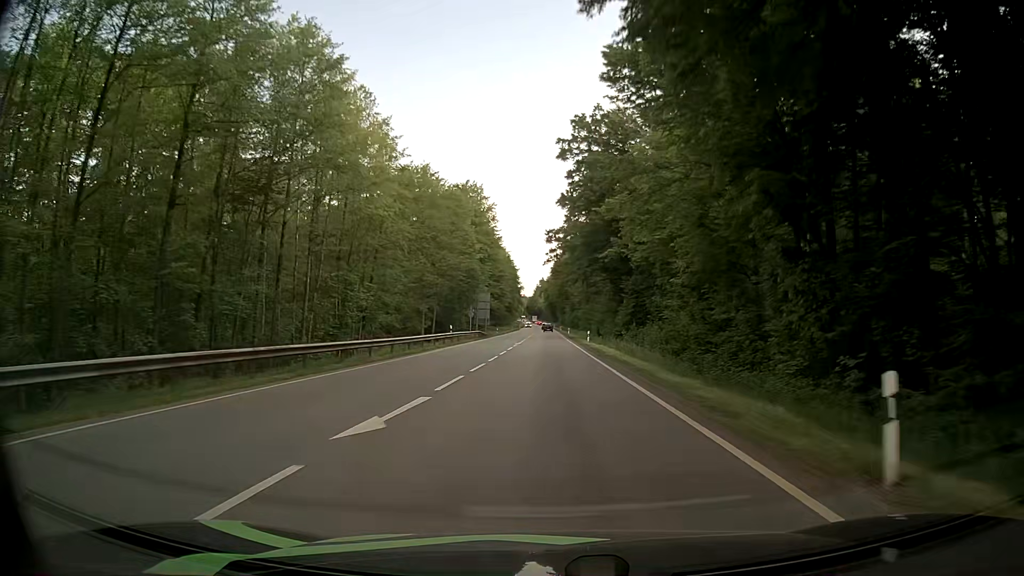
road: secondary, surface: asphalt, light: Day
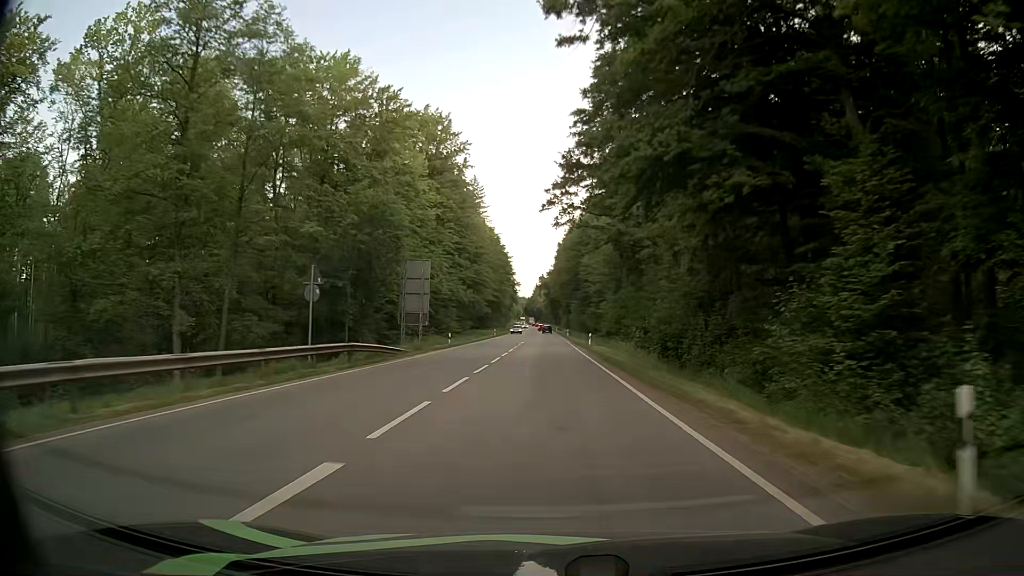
(-0.2, +48.1) m; 0°
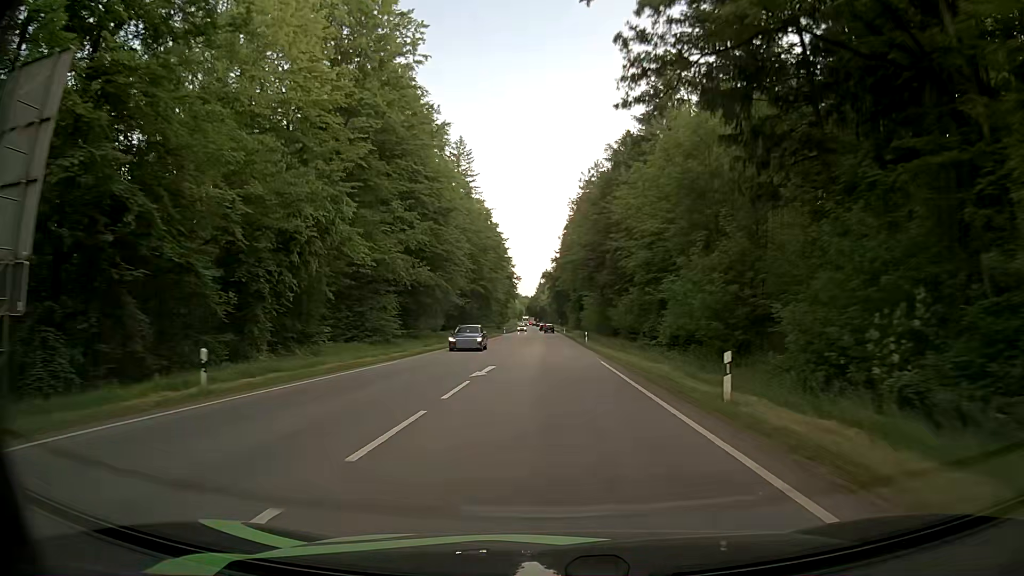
(0.0, +37.4) m; 0°
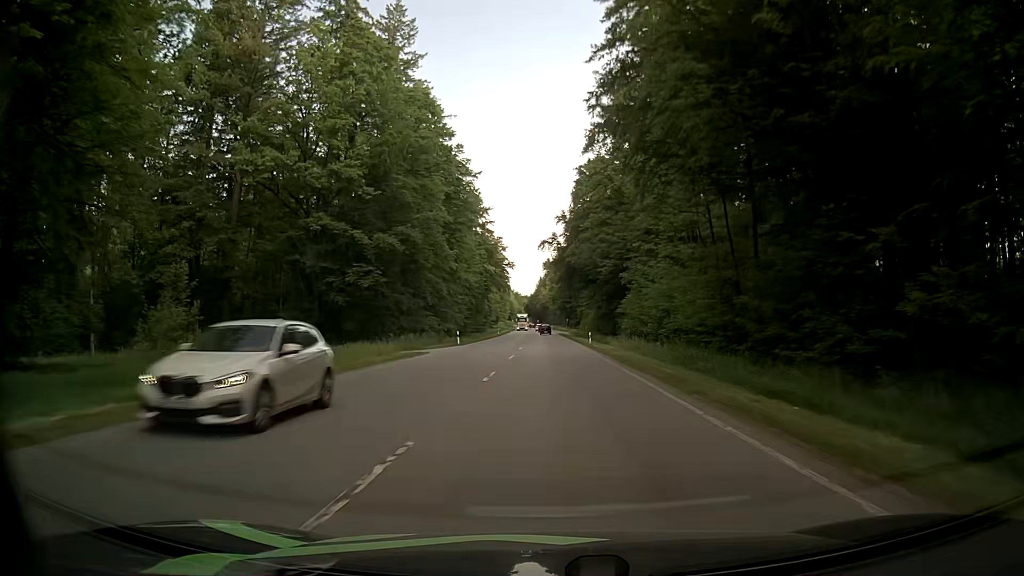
(-0.3, +63.2) m; 0°
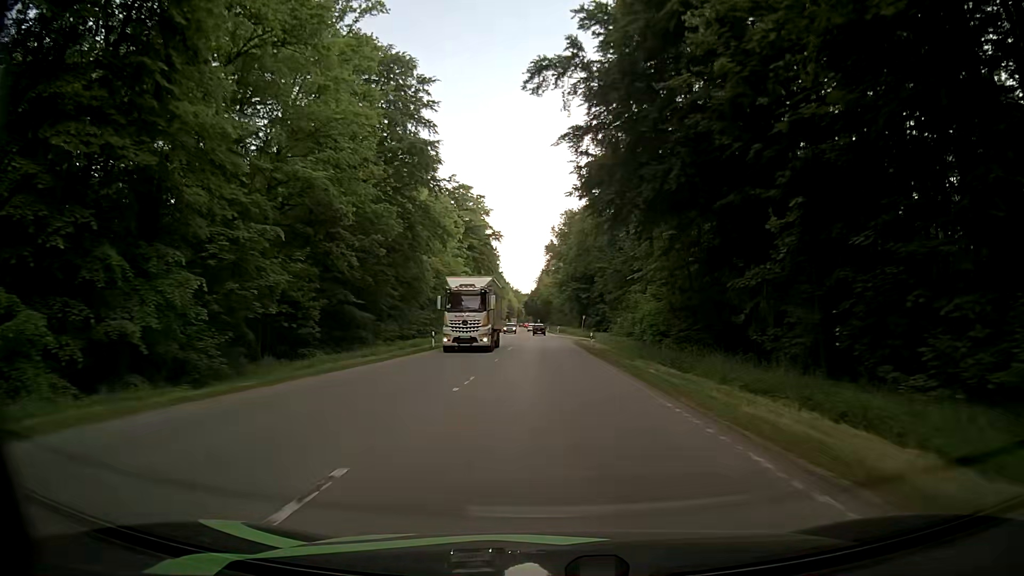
(-0.1, +62.4) m; 0°
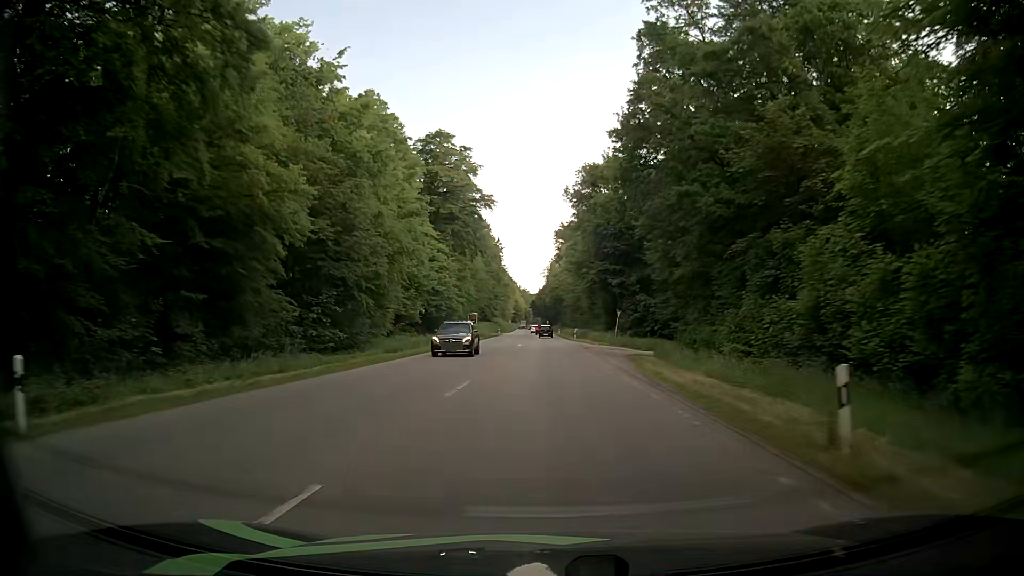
(-0.4, +37.1) m; -2°
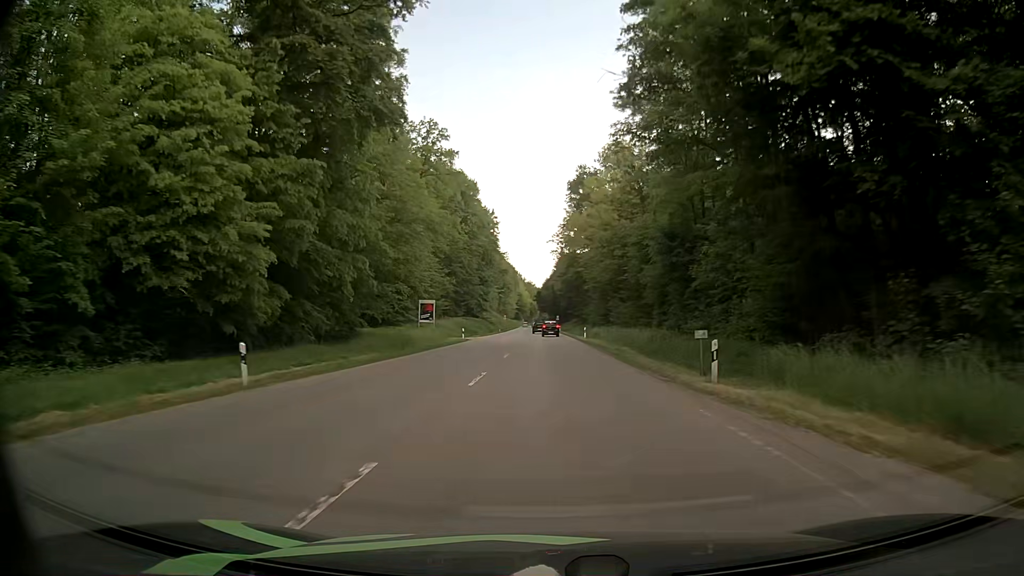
(+0.5, +58.6) m; 0°
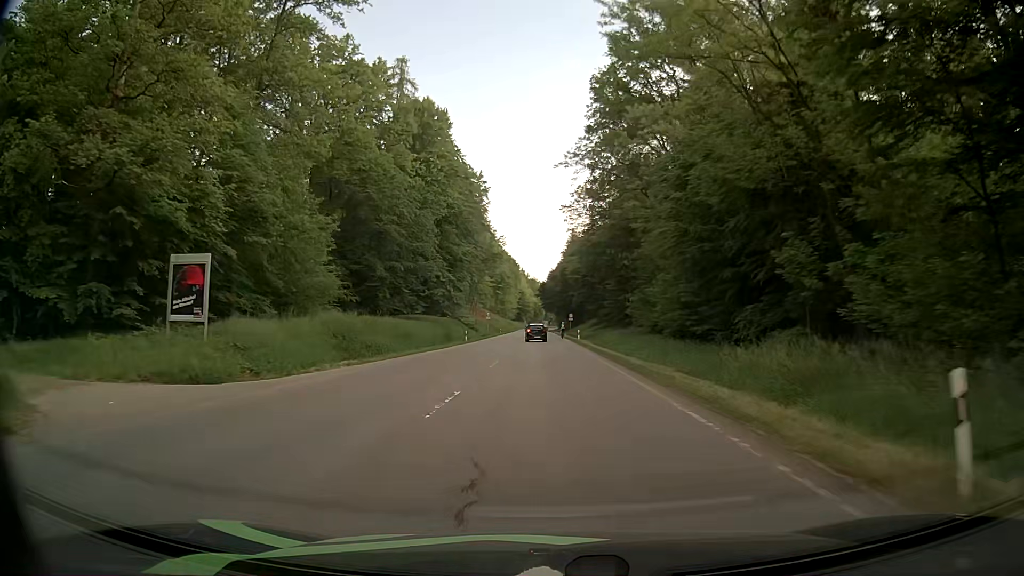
(0.0, +52.7) m; 0°
(0, +10) (0, +20) (0, +30) (0, +40) (0, +50) (0, +60) (0, +70) (-1, +80) (-1, +90) (-2, +100) m
